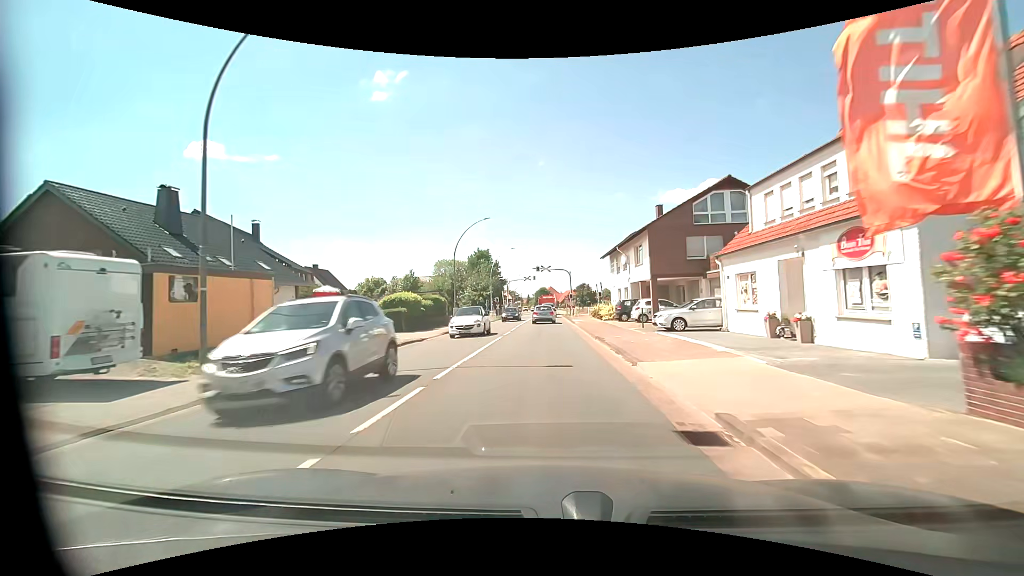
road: primary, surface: asphalt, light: Day
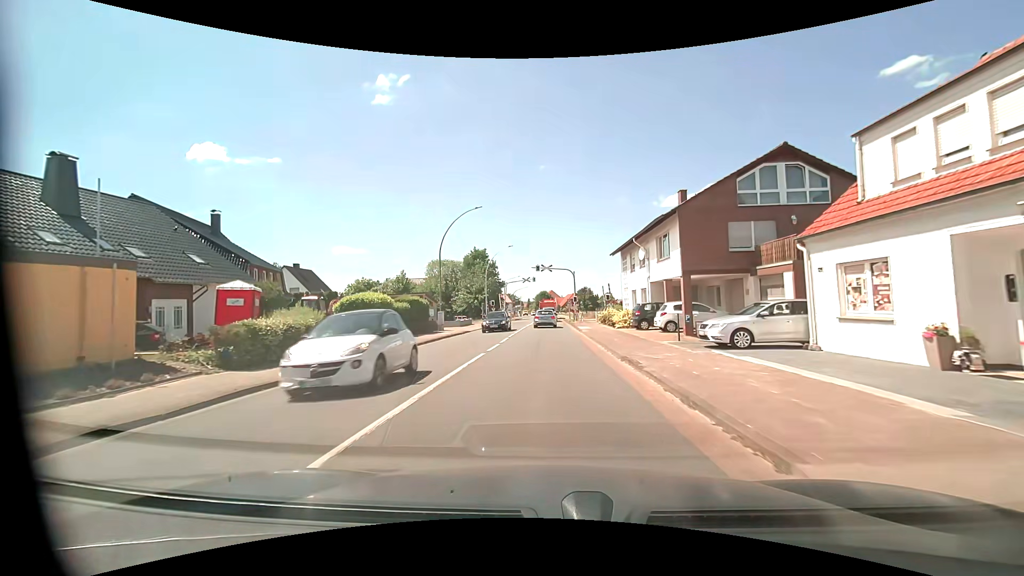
(0.0, +6.7) m; 0°
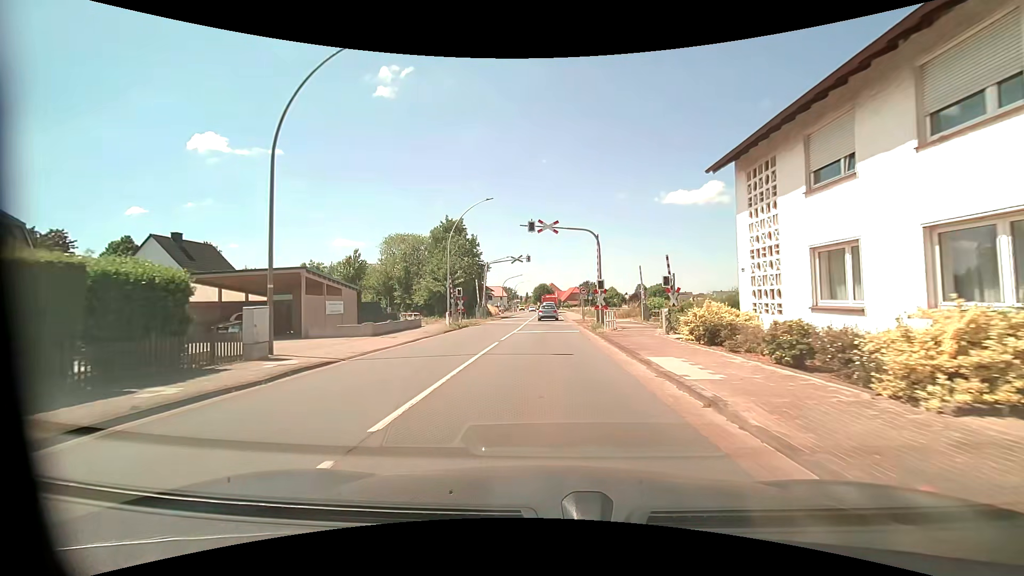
(0.0, +24.7) m; 0°
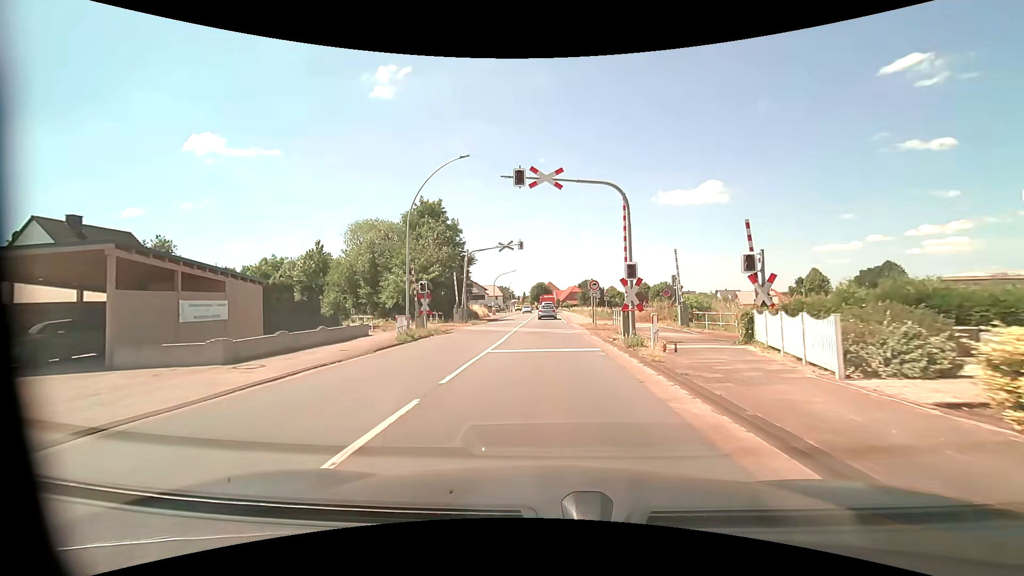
(+0.1, +11.0) m; +1°
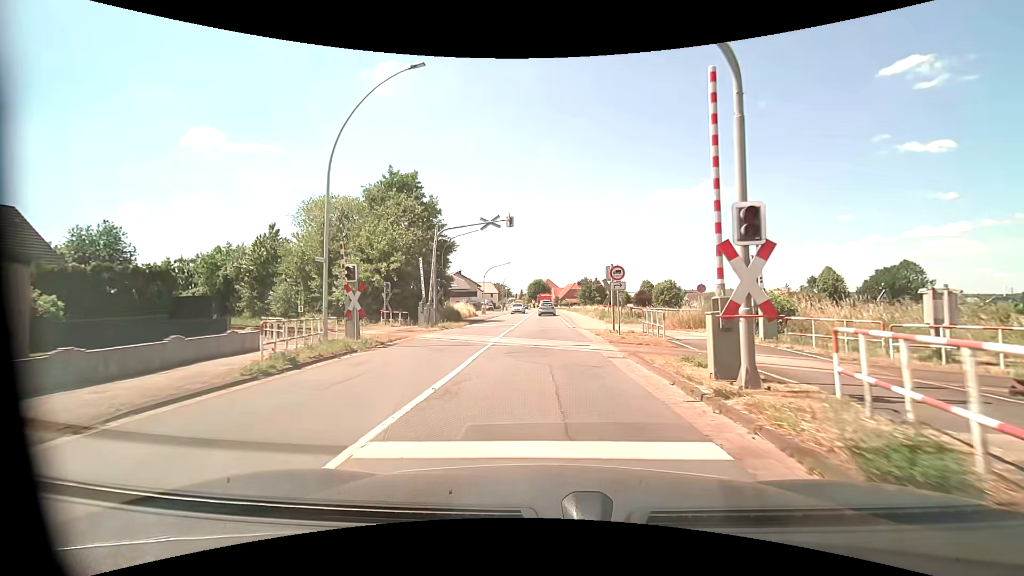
(0.0, +10.3) m; 0°
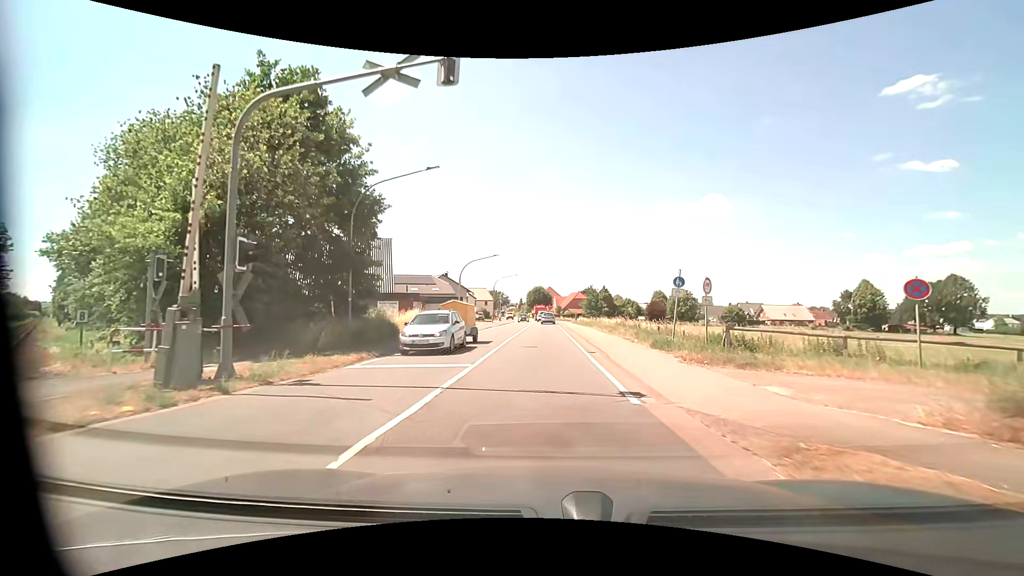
(0.0, +19.4) m; +1°
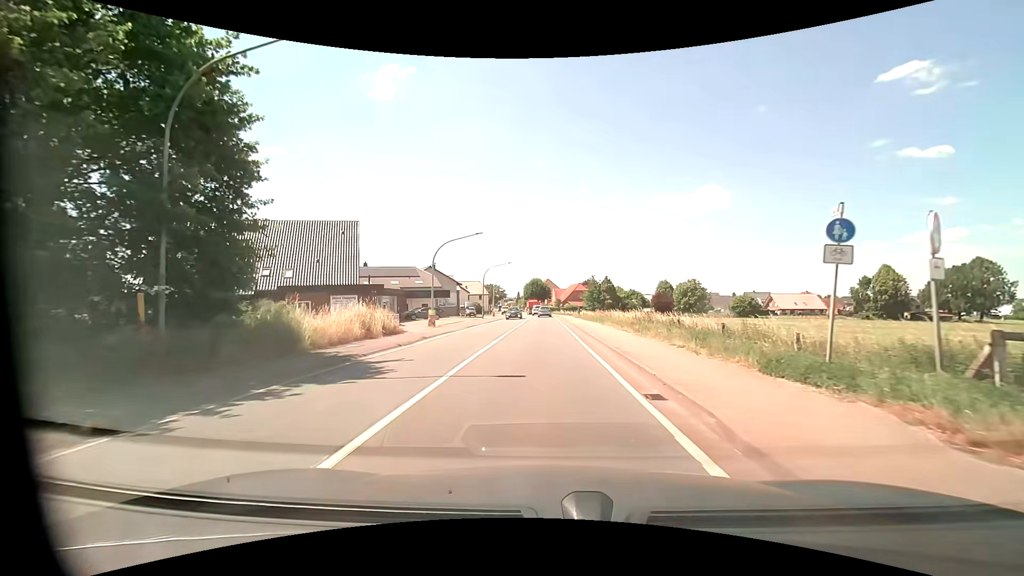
(-0.2, +10.5) m; -1°
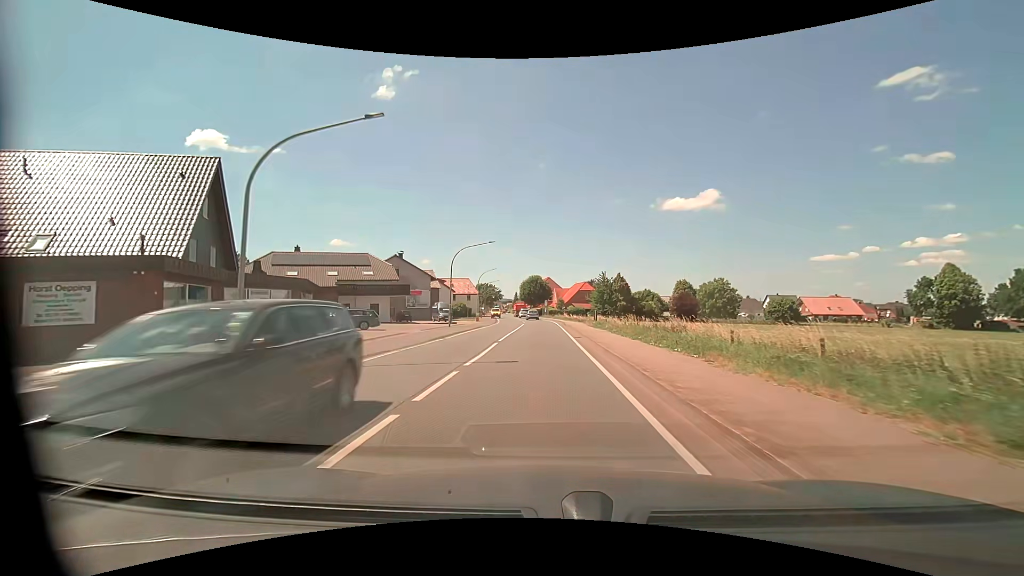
(-0.1, +23.4) m; 0°
(0, +10) (0, +20) (0, +30) (0, +40) (0, +50) (-1, +60) (-1, +70) (-2, +80) (-3, +90) (-4, +100) m
